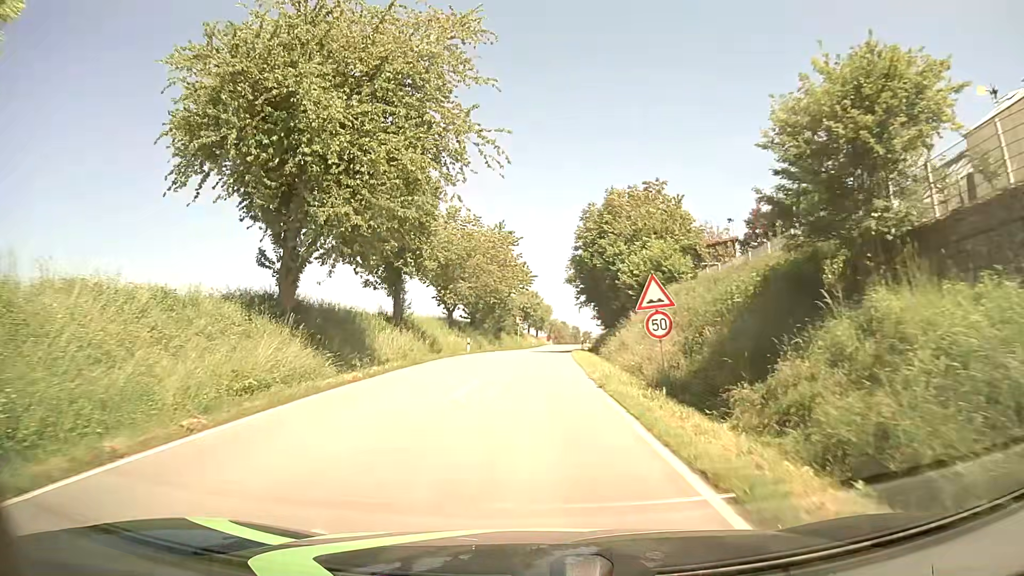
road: tertiary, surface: asphalt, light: Day
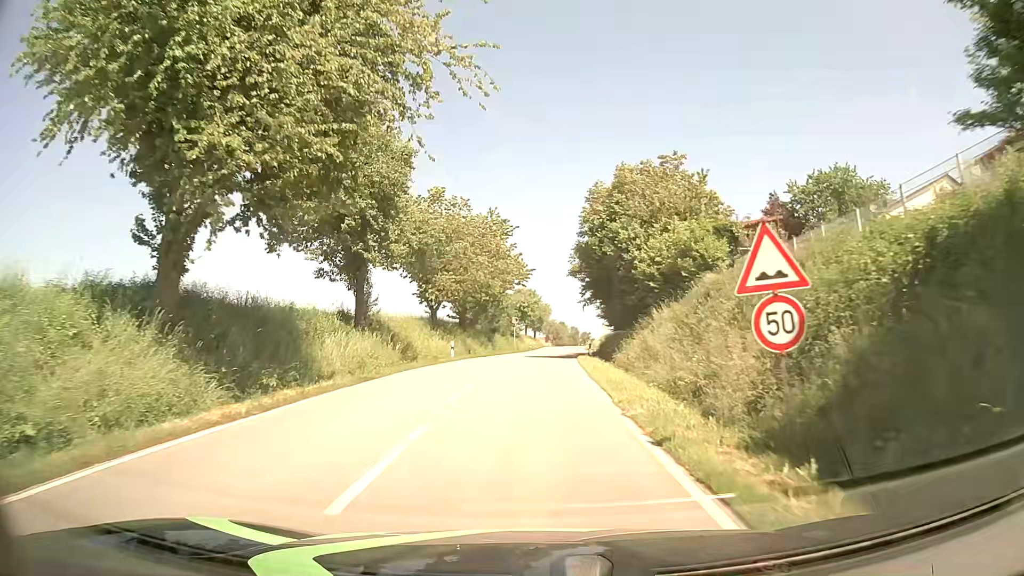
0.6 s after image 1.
(0.0, +7.2) m; 0°
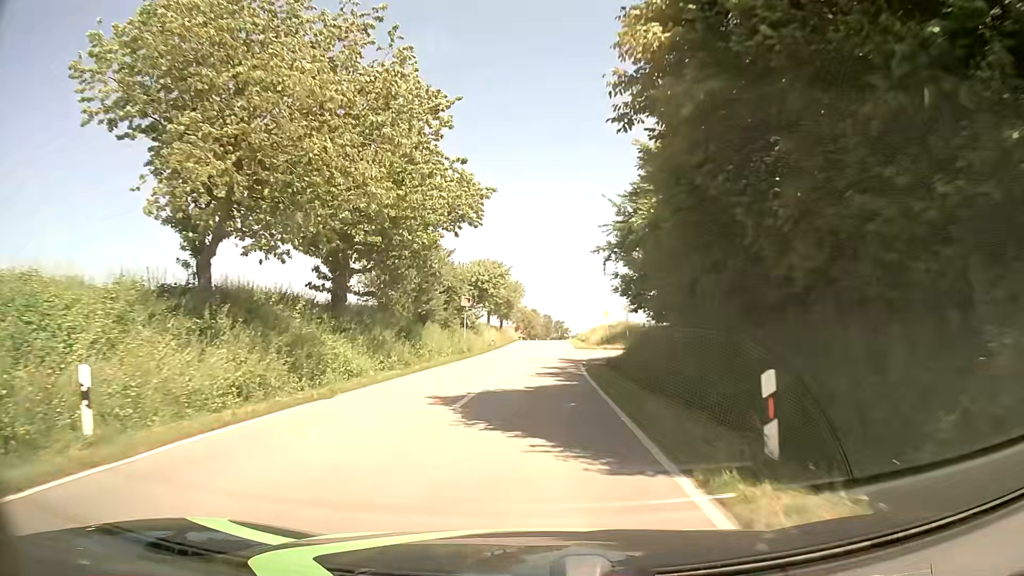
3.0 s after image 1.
(+0.3, +28.7) m; +2°
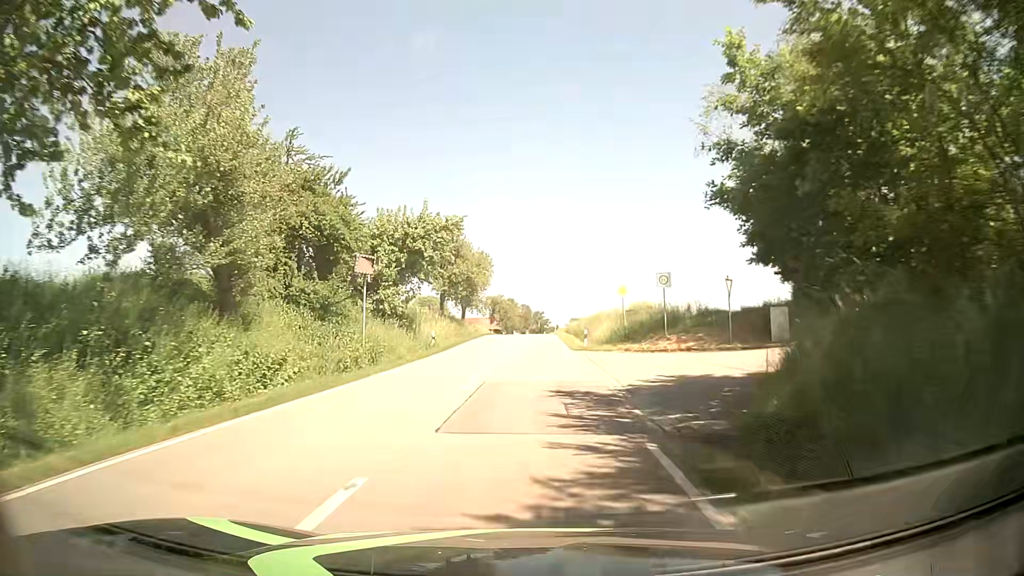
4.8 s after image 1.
(+0.5, +22.1) m; +2°
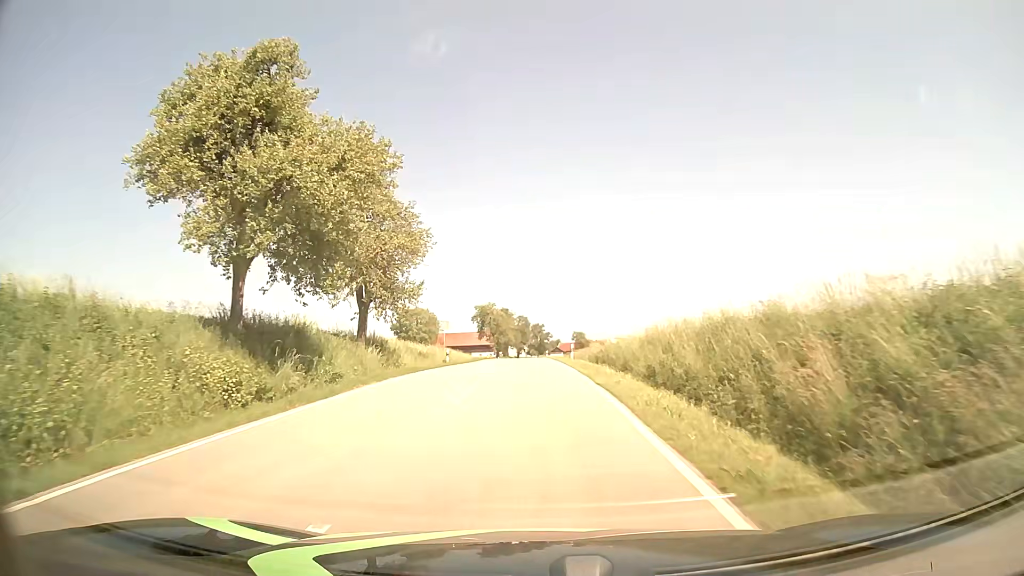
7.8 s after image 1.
(+0.1, +37.0) m; 0°
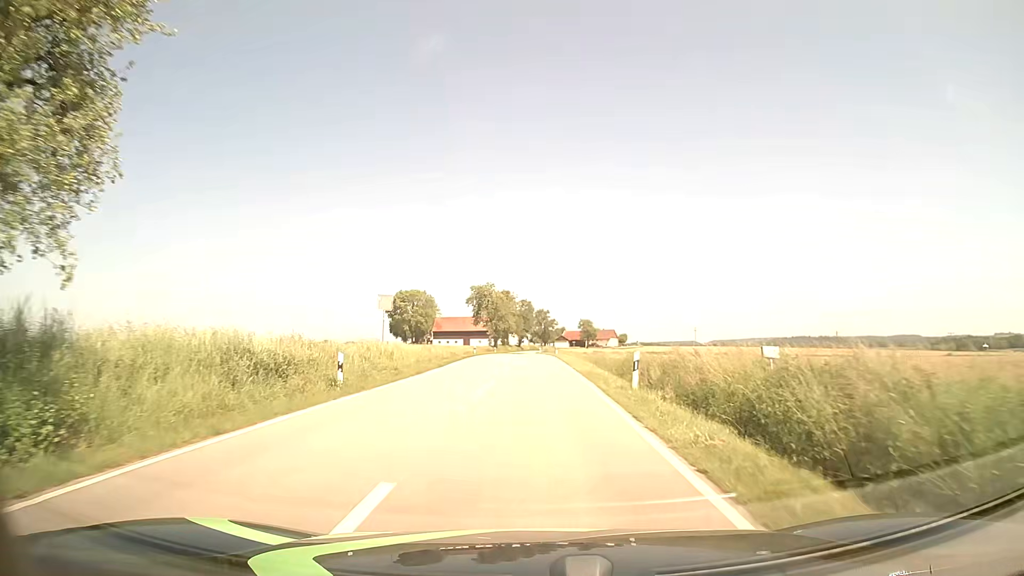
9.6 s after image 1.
(-0.2, +22.5) m; 0°
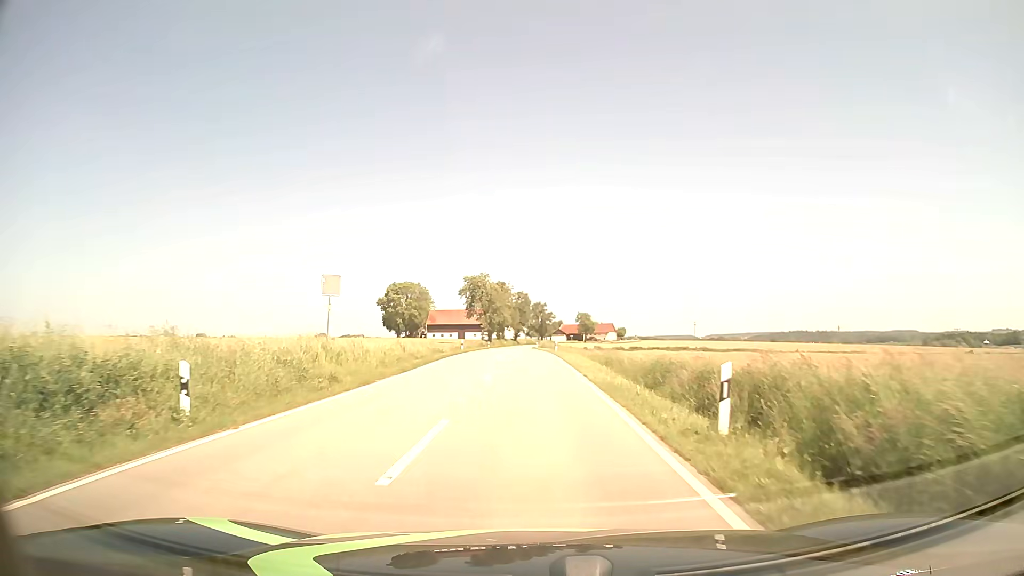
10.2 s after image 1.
(0.0, +7.7) m; 0°
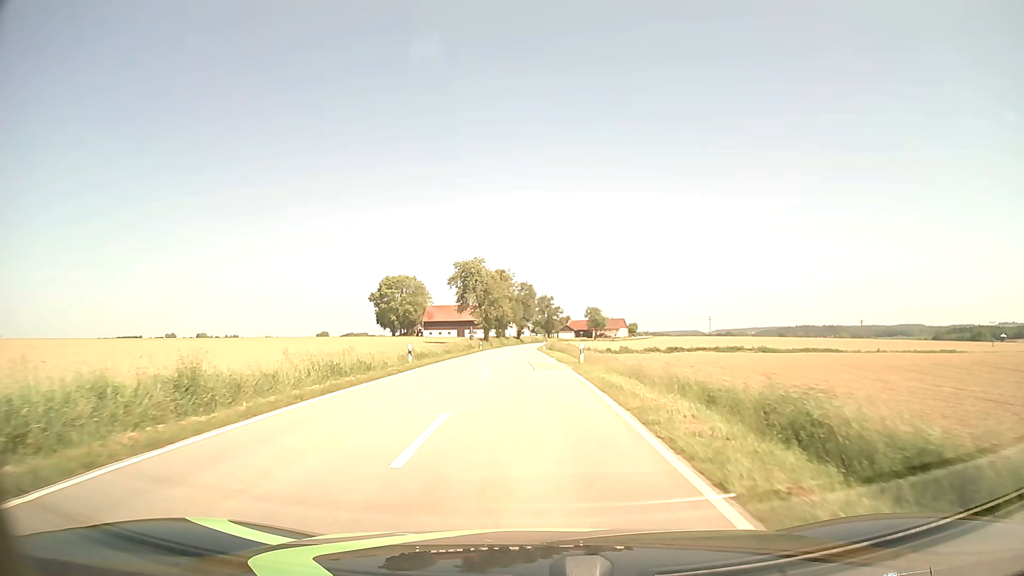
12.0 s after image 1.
(0.0, +23.6) m; 0°
(0, +10) (0, +20) (0, +30) (0, +40) (0, +50) (-1, +60) (-1, +70) (-1, +80) (-1, +90) (-1, +100) m
